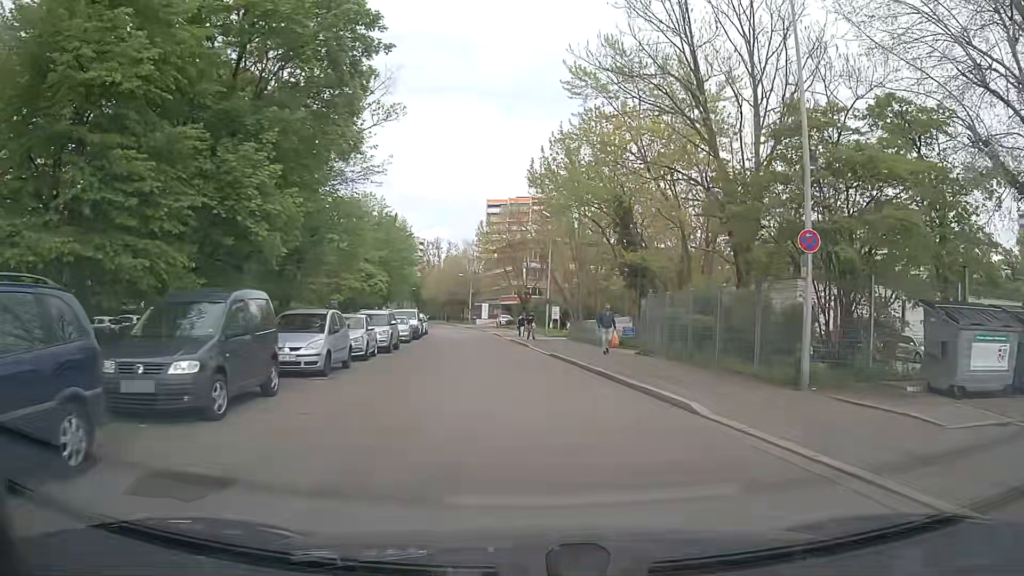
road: residential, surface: asphalt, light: Day
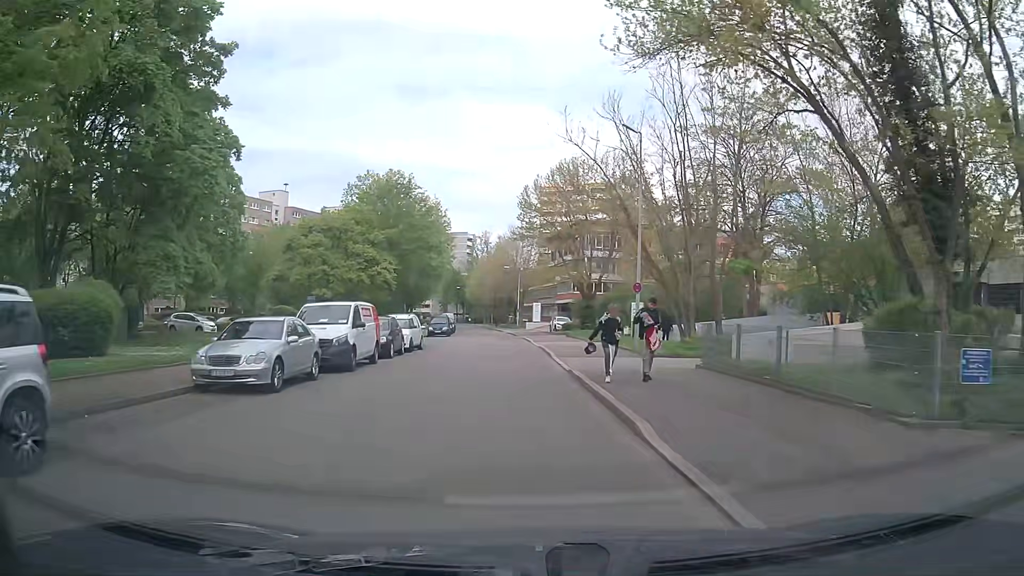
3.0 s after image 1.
(-0.4, +23.8) m; -5°
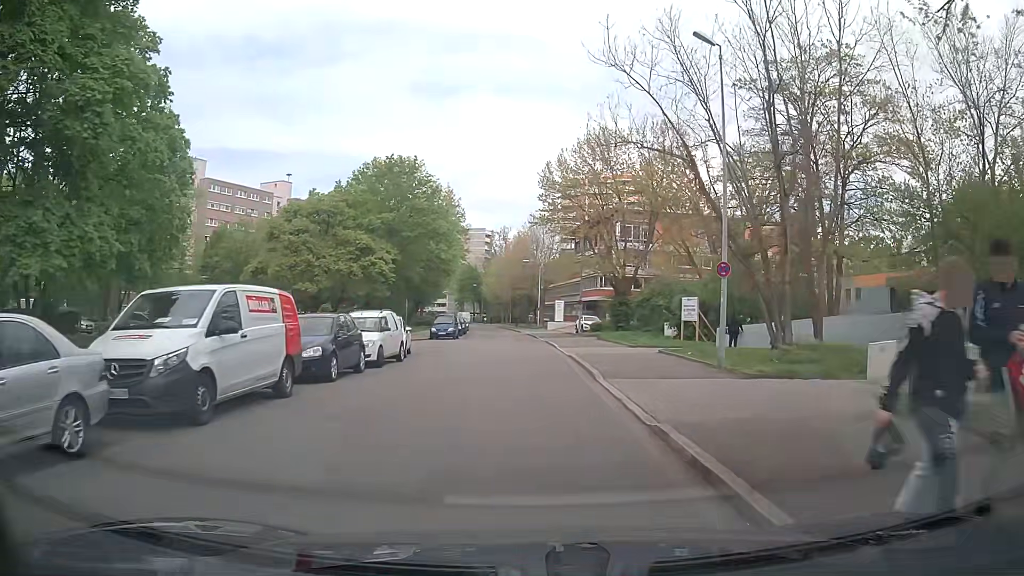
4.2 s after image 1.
(-0.1, +9.5) m; -1°
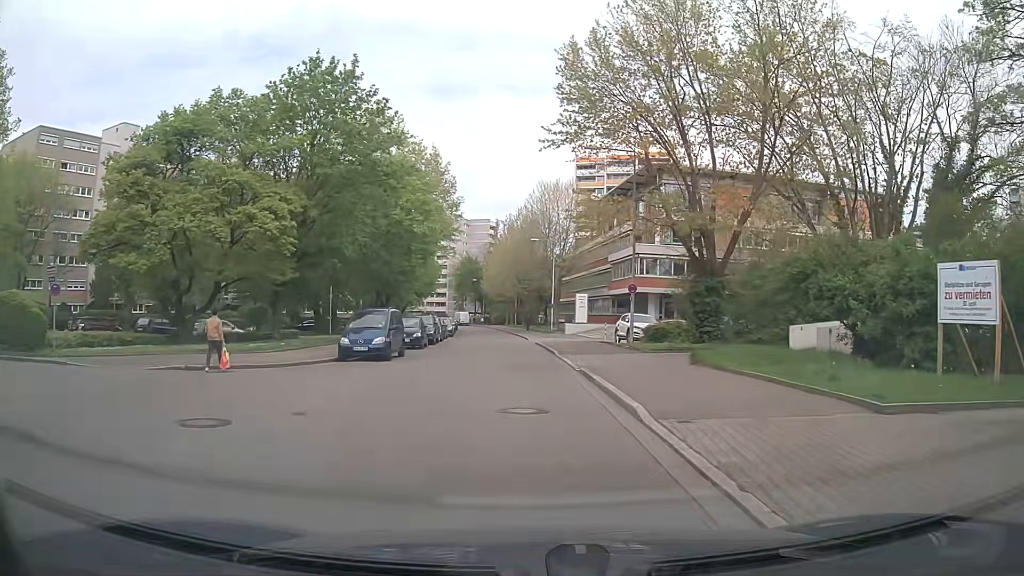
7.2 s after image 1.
(-0.4, +23.7) m; -2°
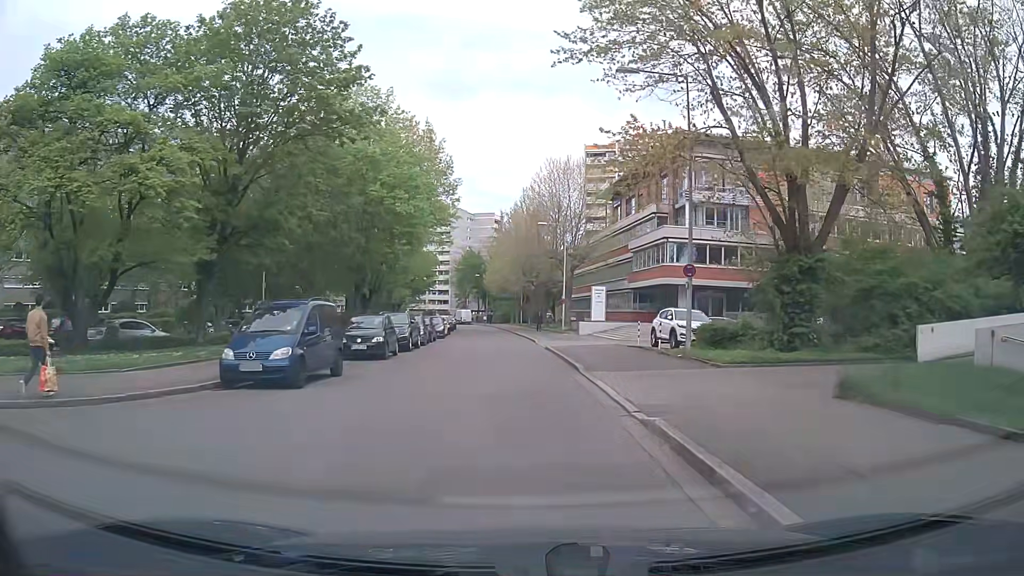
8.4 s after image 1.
(0.0, +9.5) m; 0°
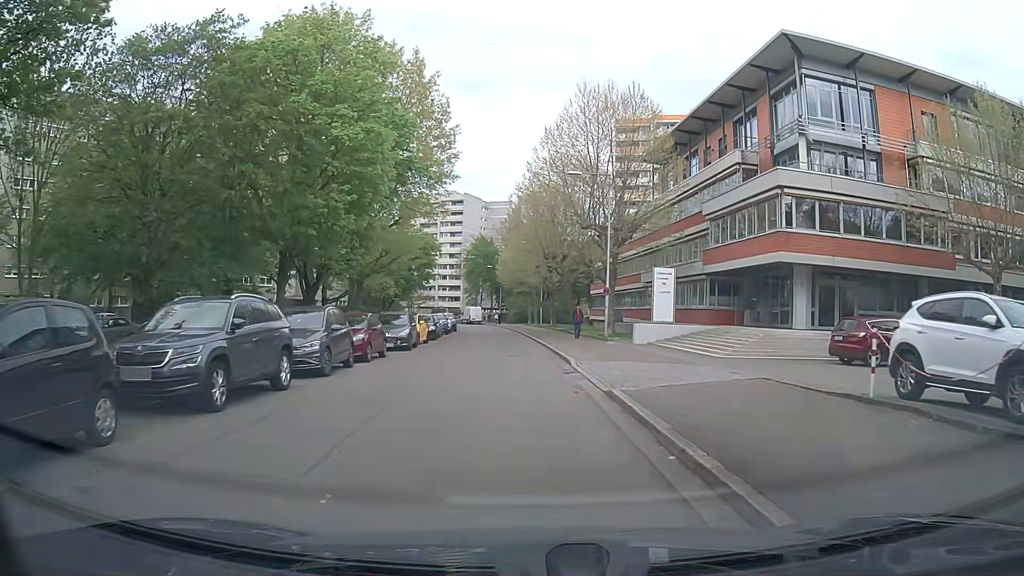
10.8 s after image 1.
(-0.4, +18.8) m; -3°
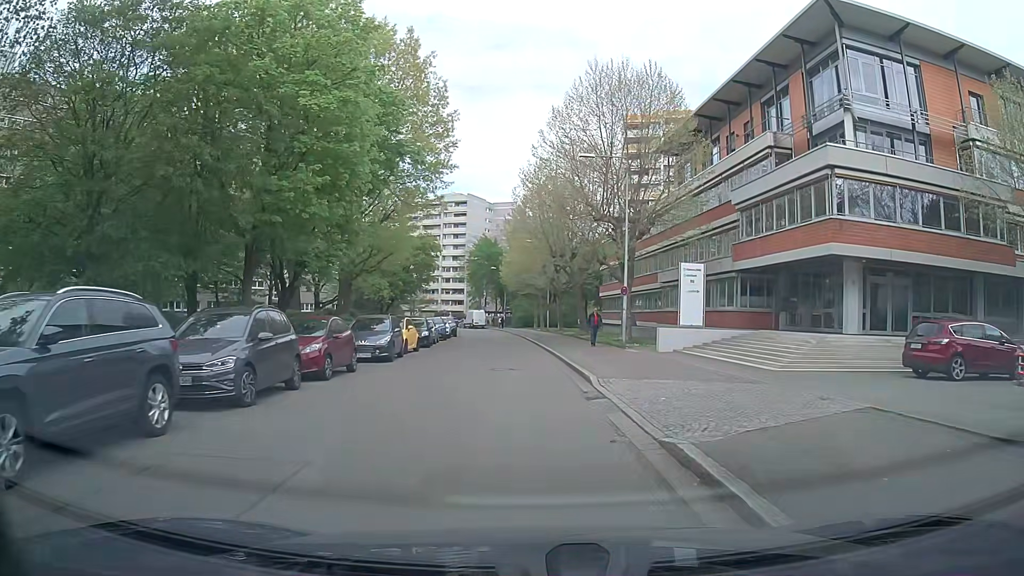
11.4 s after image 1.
(0.0, +4.6) m; +1°
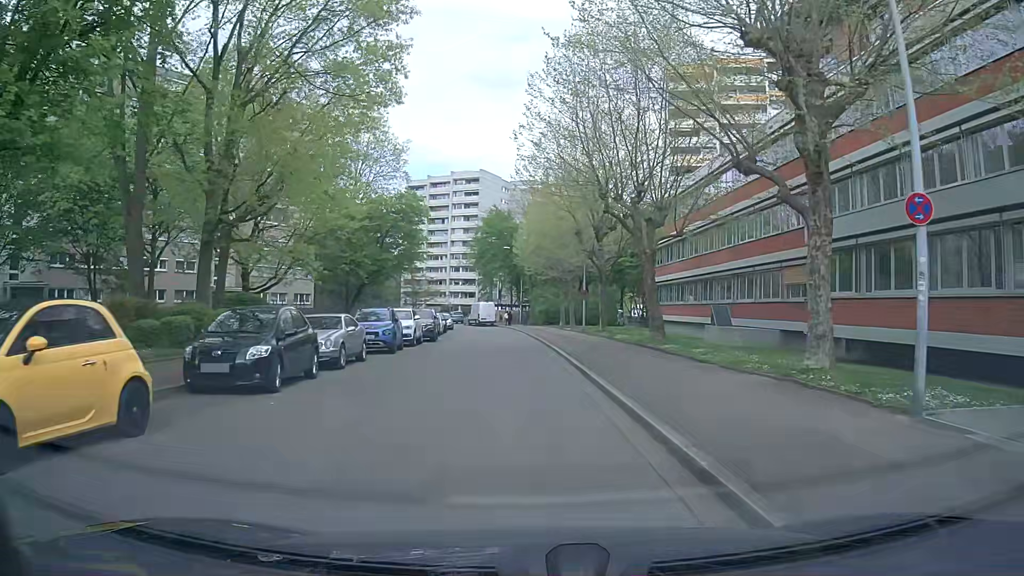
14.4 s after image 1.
(-0.4, +22.8) m; -2°
(0, +10) (0, +20) (-1, +30) (-1, +40) (-2, +50) (-3, +60) (-6, +70) (-9, +79) (-11, +89) (-14, +98) m
